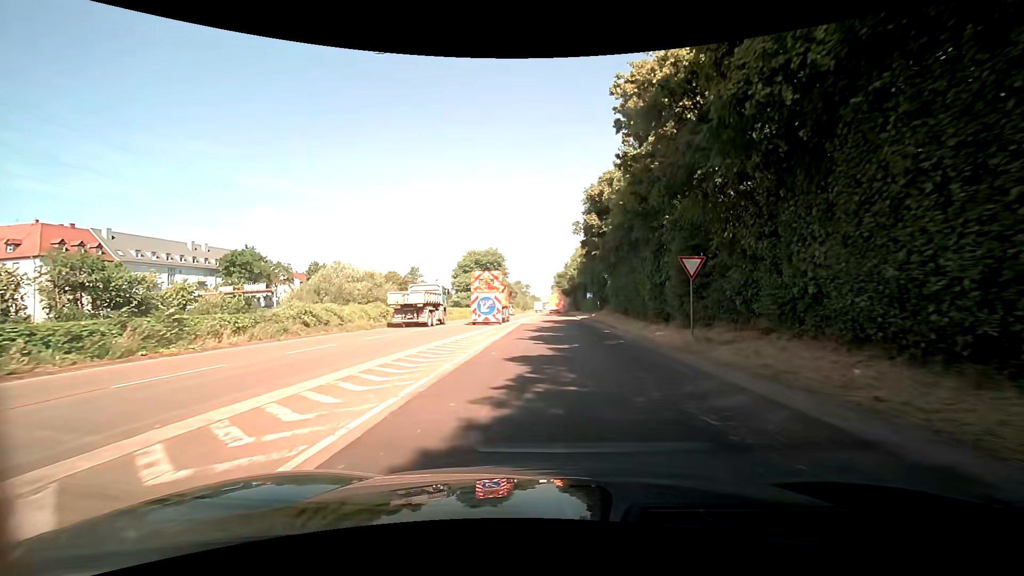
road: trunk_link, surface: asphalt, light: Day
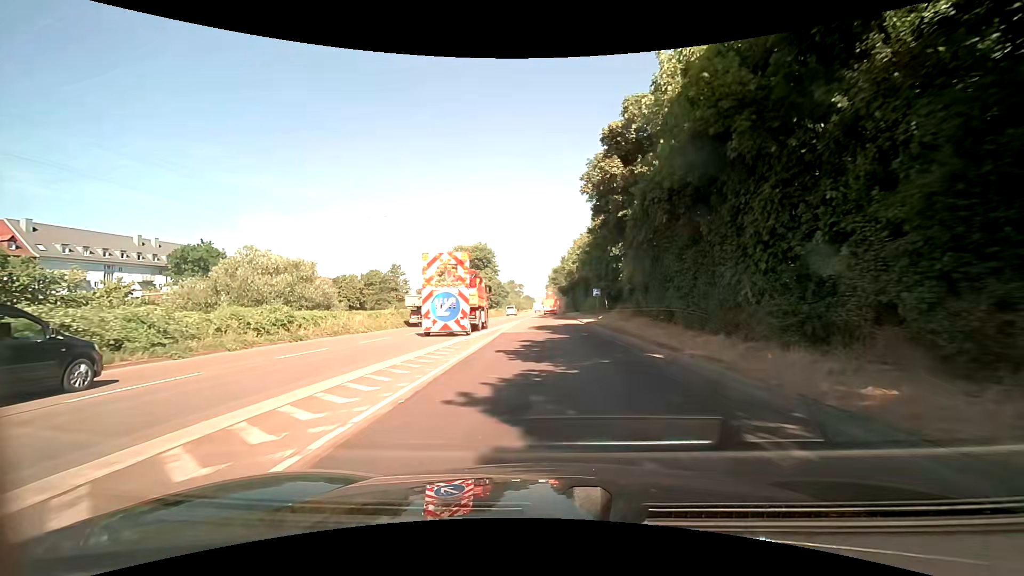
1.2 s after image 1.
(+0.1, +13.3) m; +1°
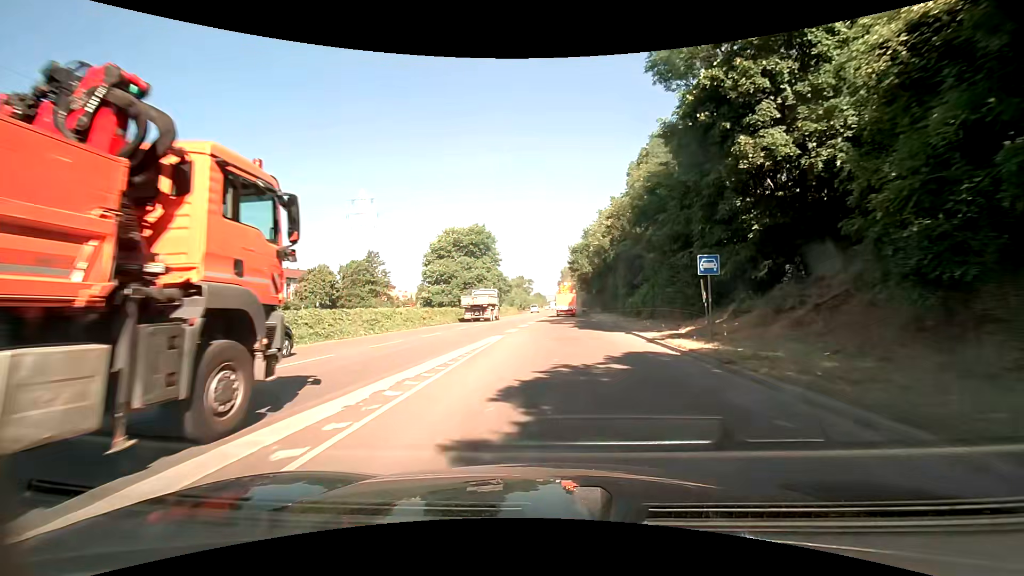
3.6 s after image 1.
(-0.3, +27.2) m; -1°
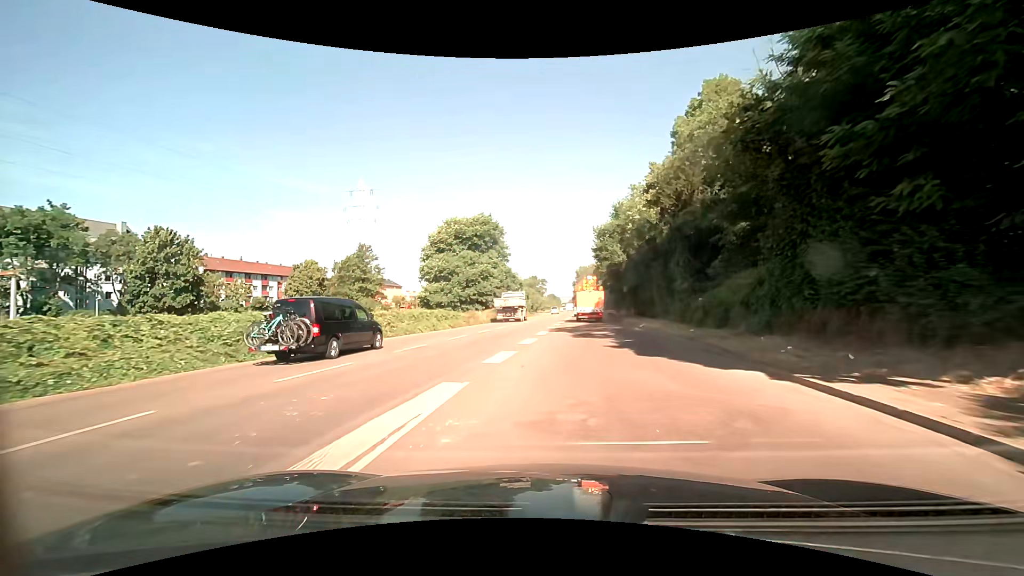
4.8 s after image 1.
(-0.2, +14.0) m; -2°
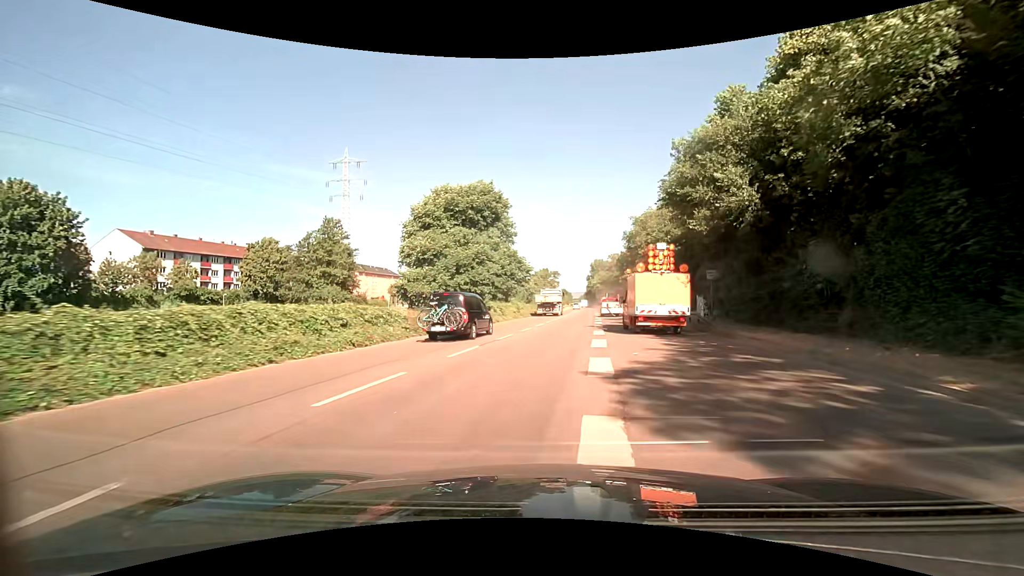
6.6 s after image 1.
(-0.5, +21.2) m; -2°
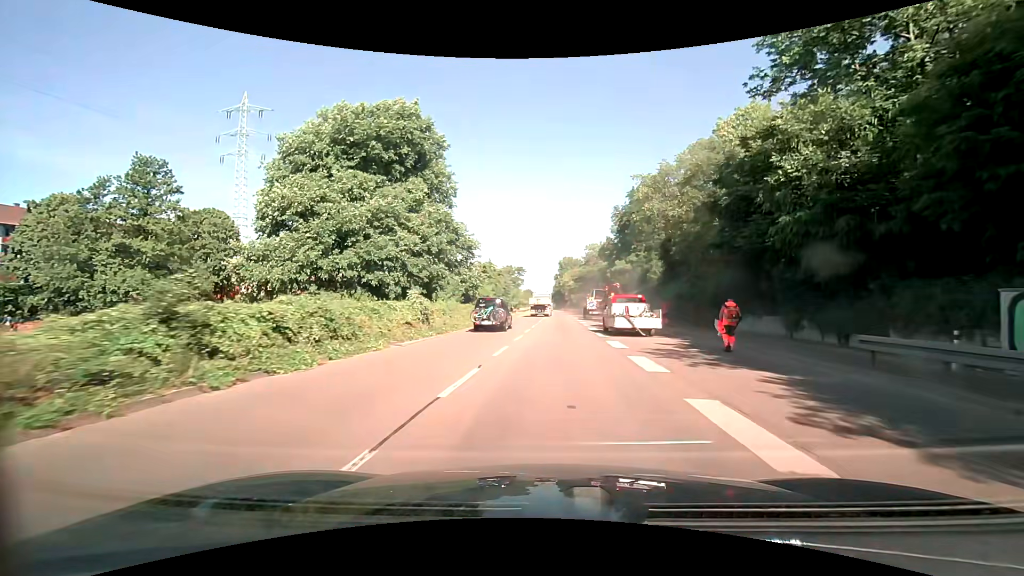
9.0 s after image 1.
(+1.5, +29.2) m; +5°
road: trunk
(0, +10) (0, +20) (0, +30) (+1, +40) (+1, +50) (+1, +60) (+2, +70) (+2, +80) (+2, +90) (+2, +100) m
